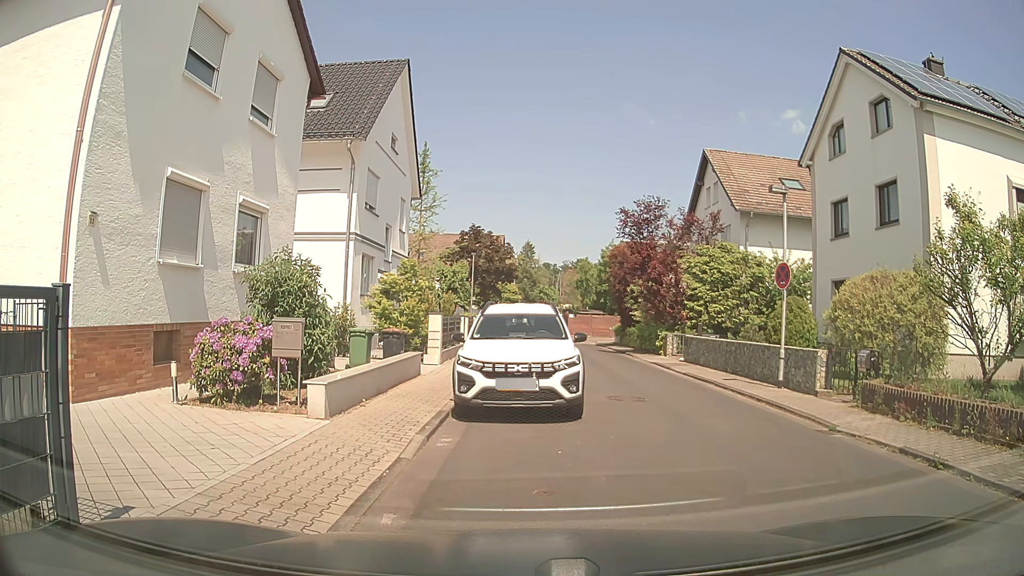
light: Day
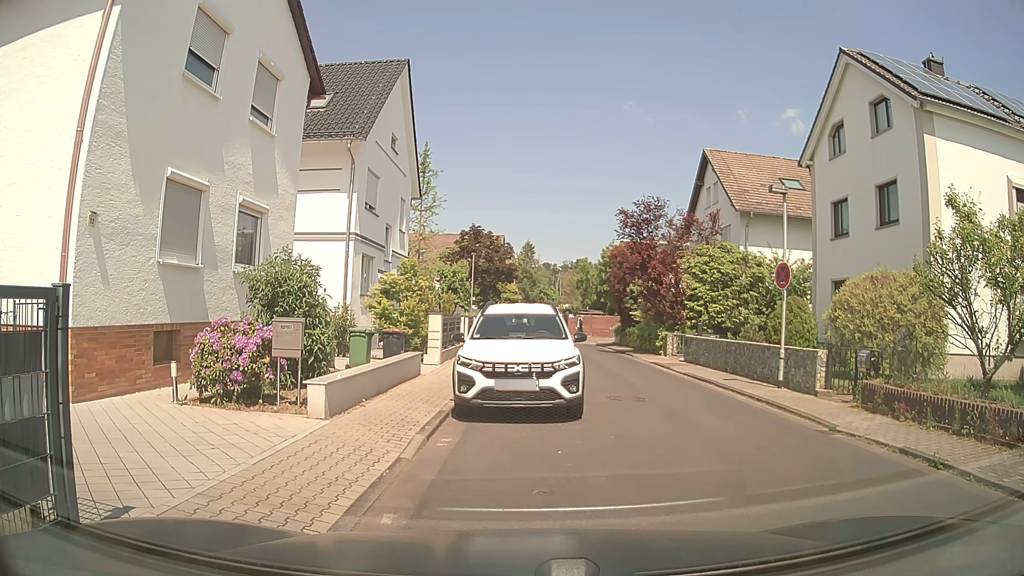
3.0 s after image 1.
(0.0, 0.0) m; 0°
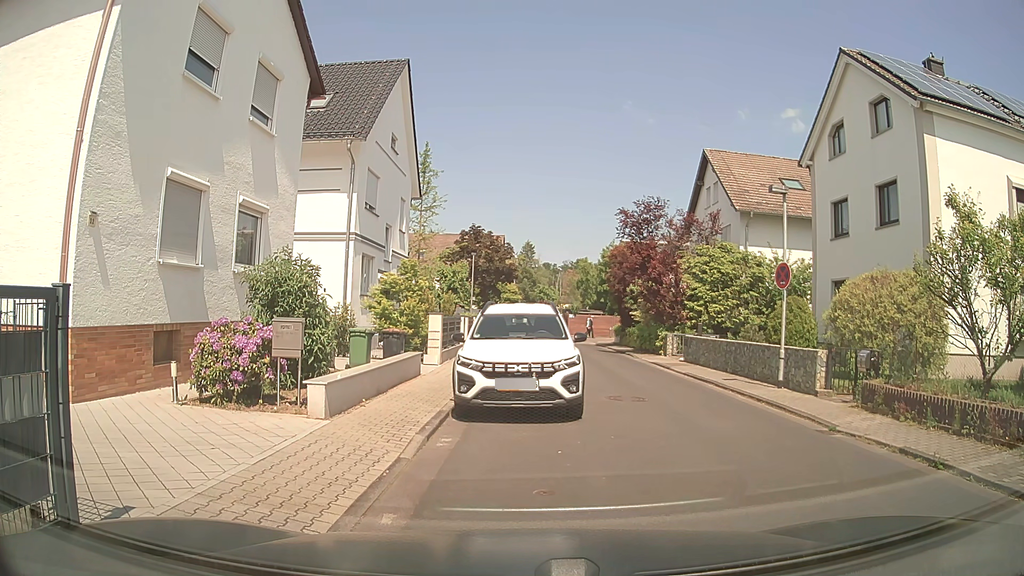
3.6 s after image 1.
(0.0, 0.0) m; 0°
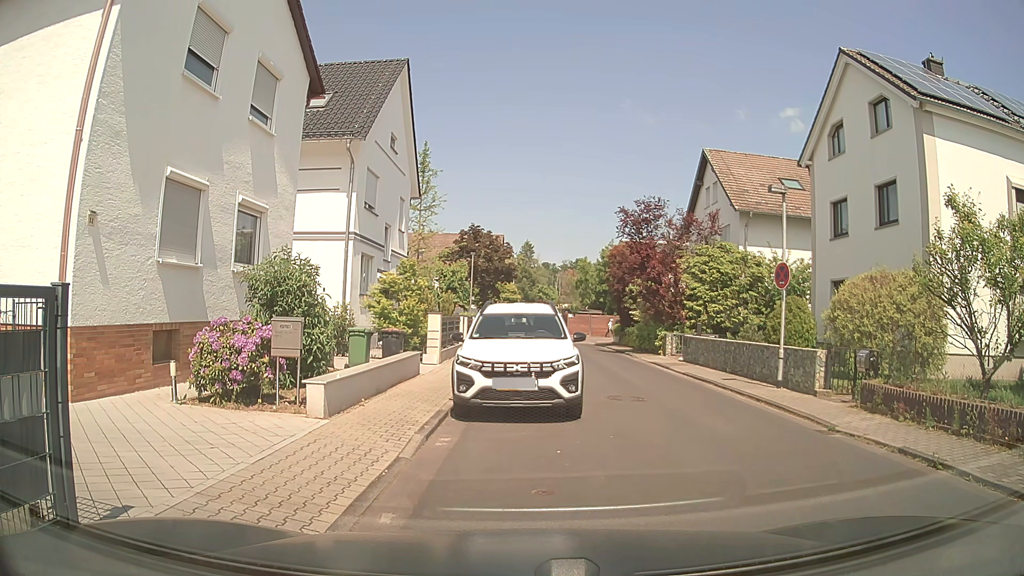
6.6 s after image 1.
(0.0, 0.0) m; 0°
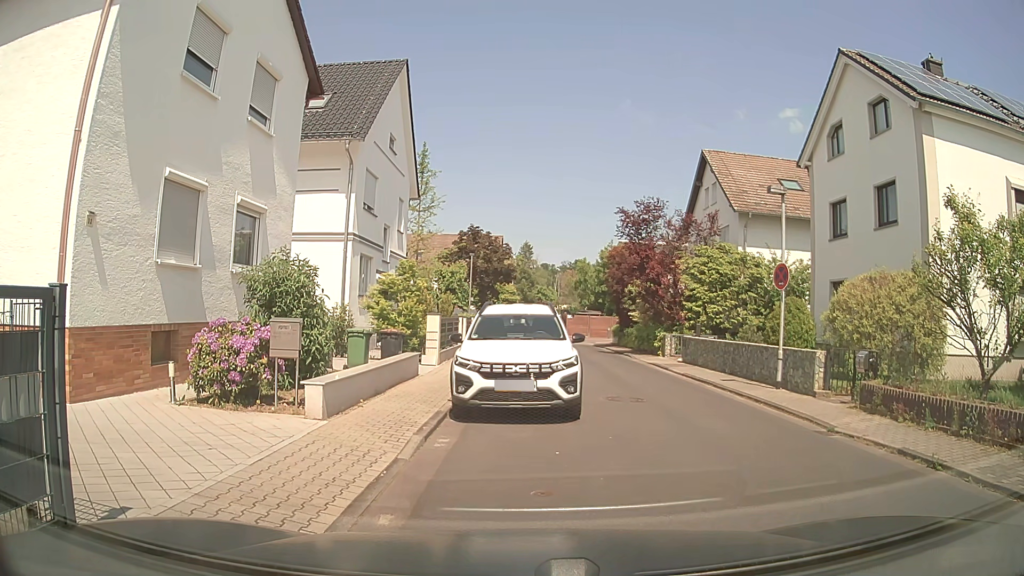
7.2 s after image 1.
(0.0, 0.0) m; 0°
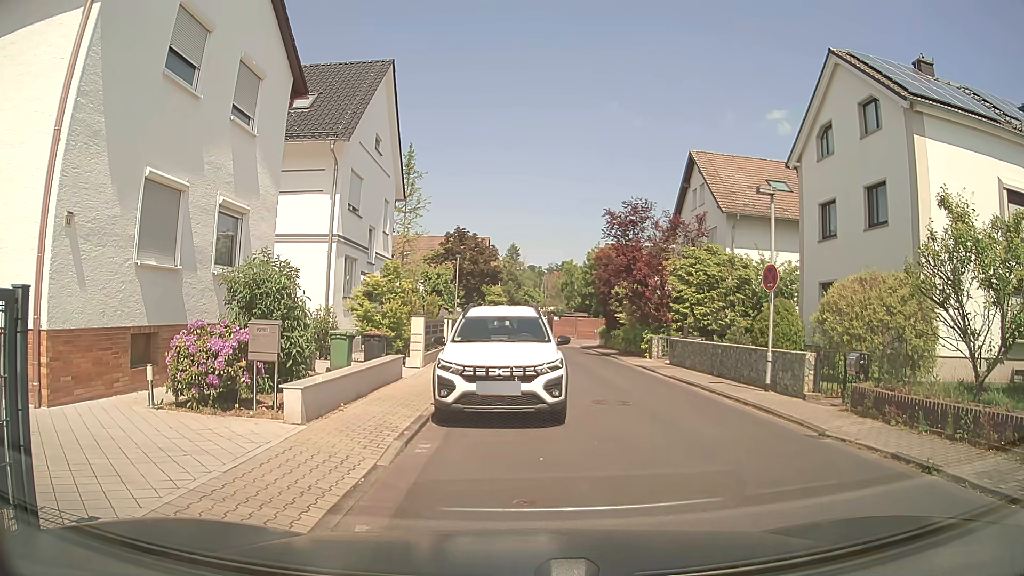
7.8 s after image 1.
(0.0, +0.2) m; 0°
